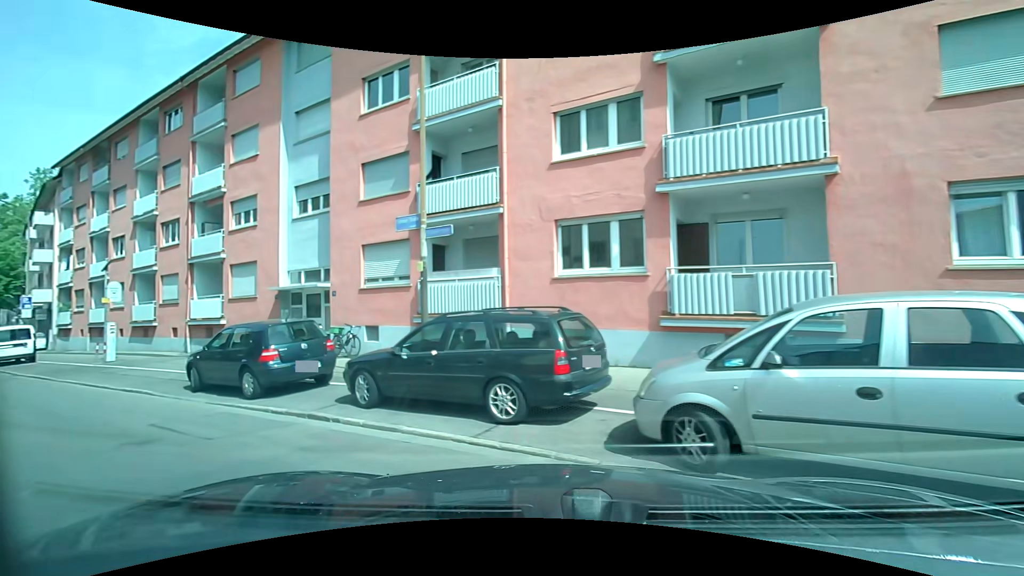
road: residential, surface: asphalt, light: Day
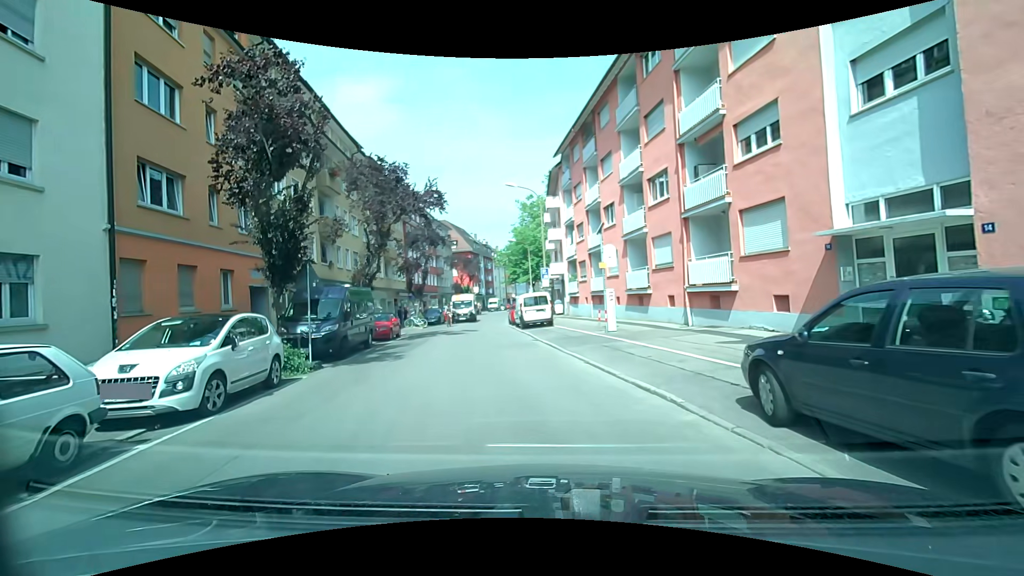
(-4.1, +6.1) m; -56°
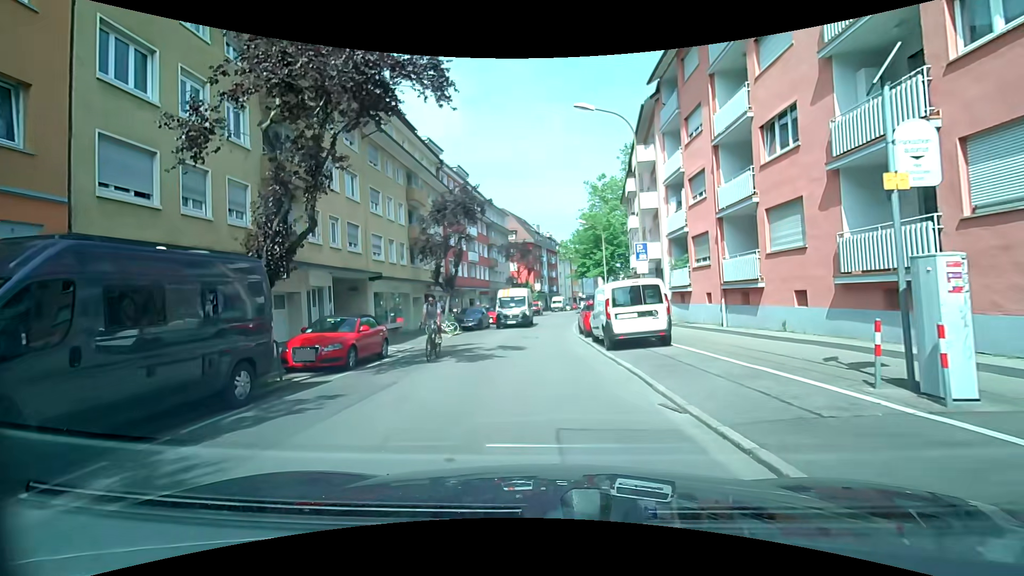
(-1.1, +12.8) m; -9°
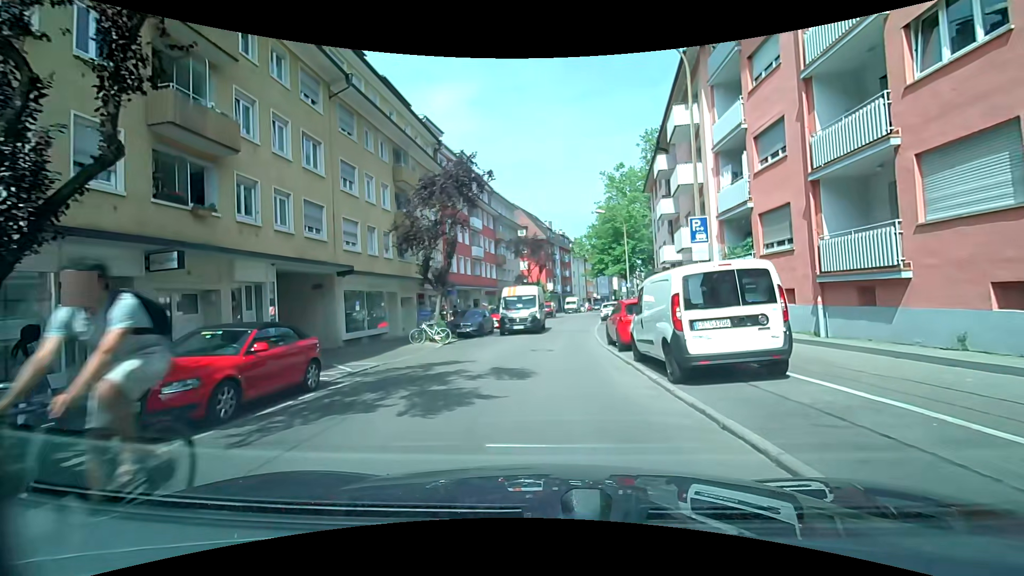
(0.0, +5.8) m; -1°
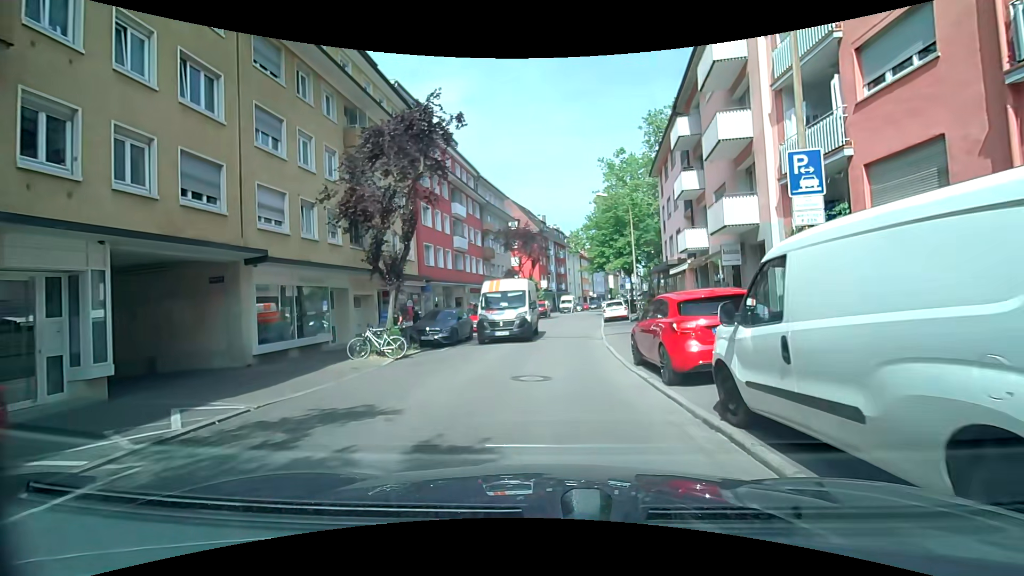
(0.0, +6.1) m; 0°
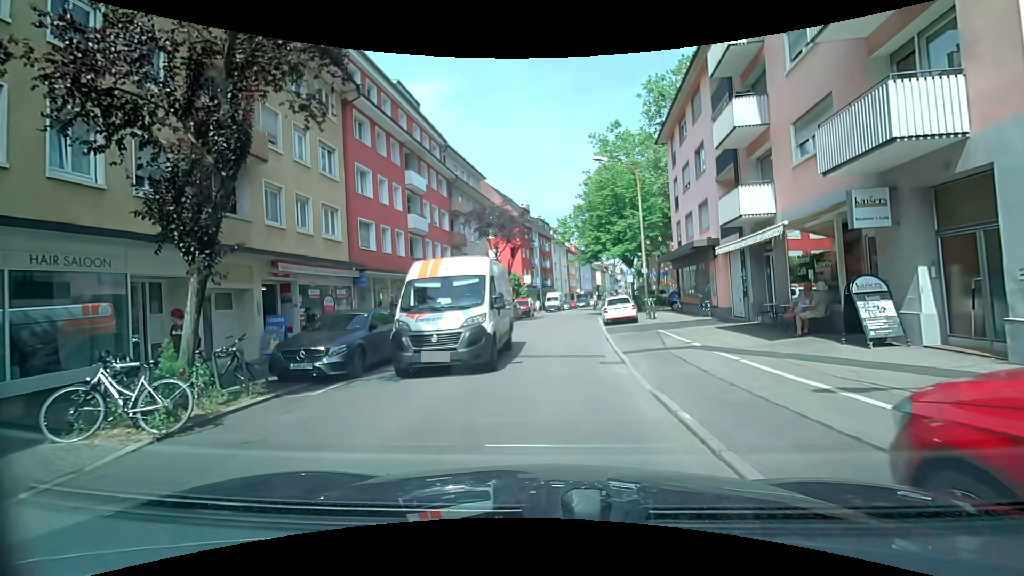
(0.0, +8.6) m; +1°
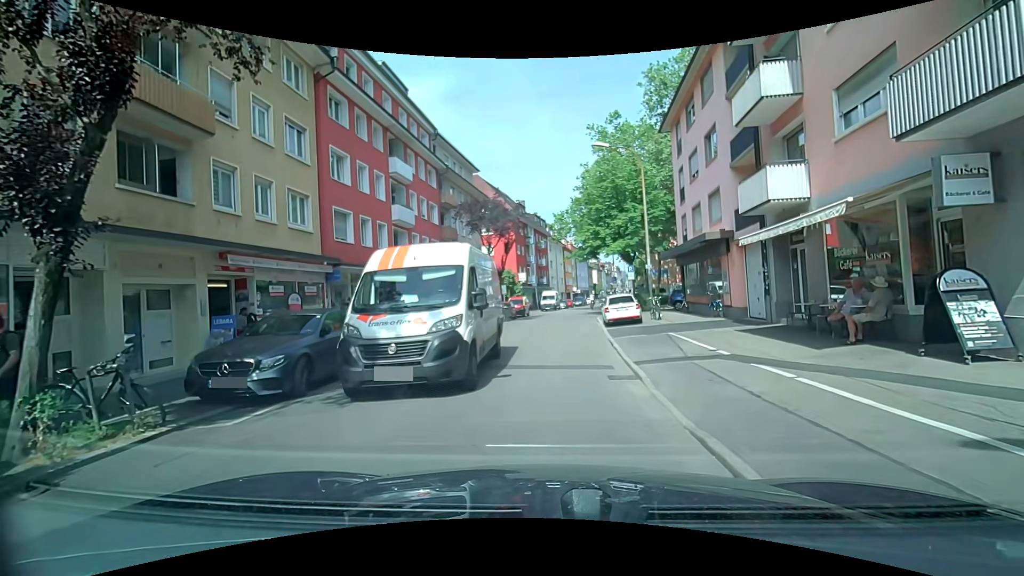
(0.0, +2.2) m; +1°
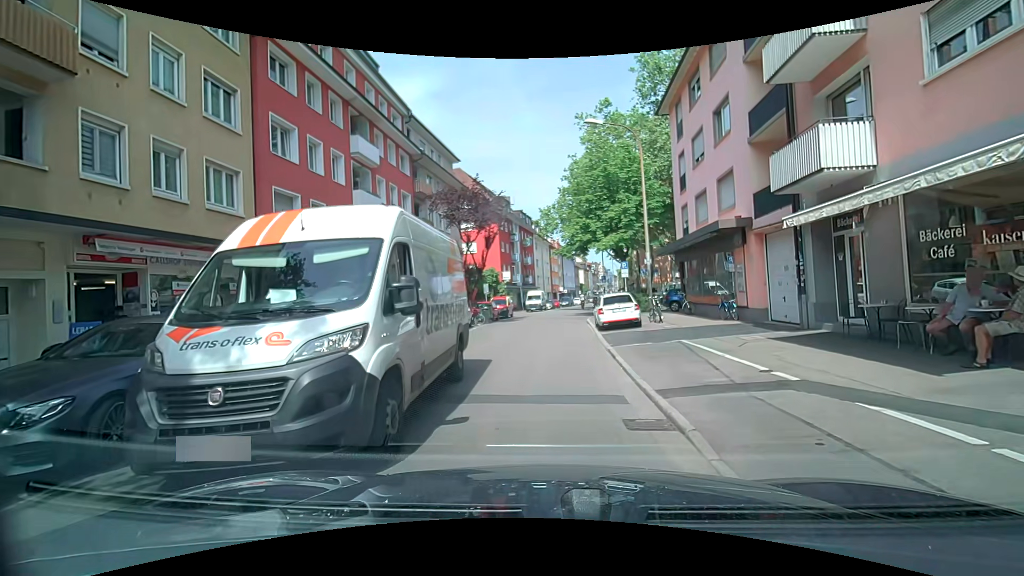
(0.0, +3.3) m; +2°
